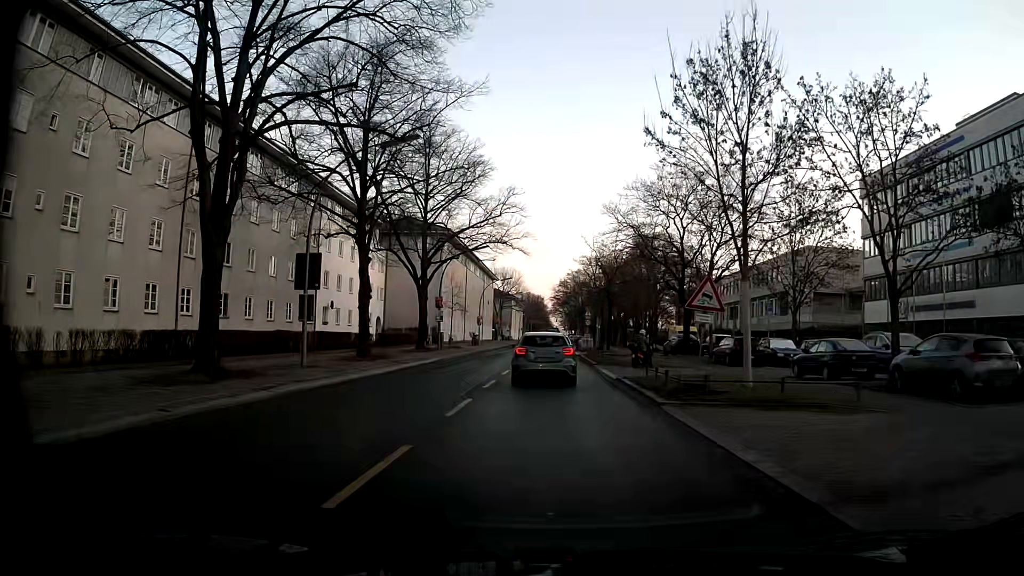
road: residential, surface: asphalt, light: Day
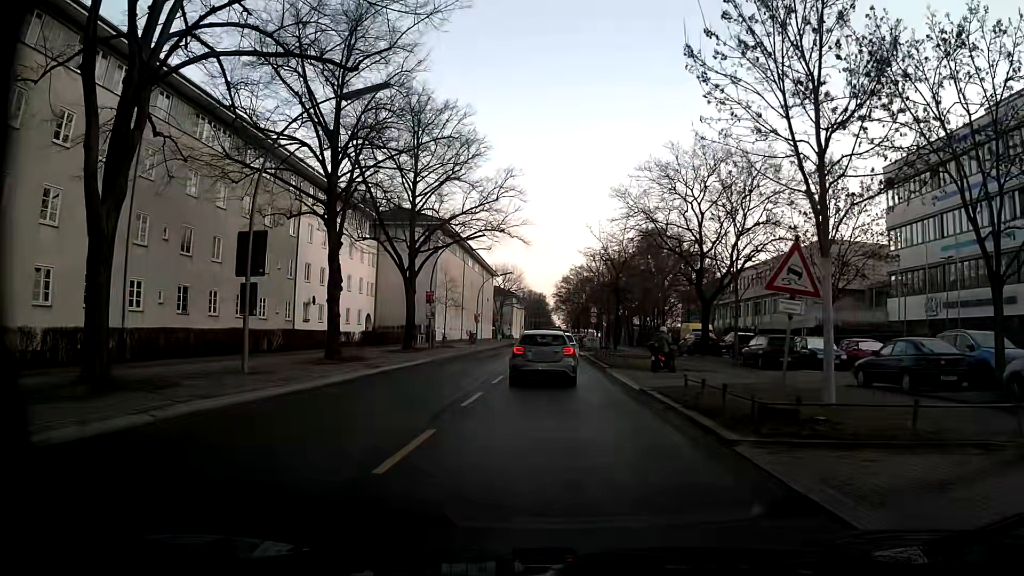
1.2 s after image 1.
(0.0, +4.9) m; 0°
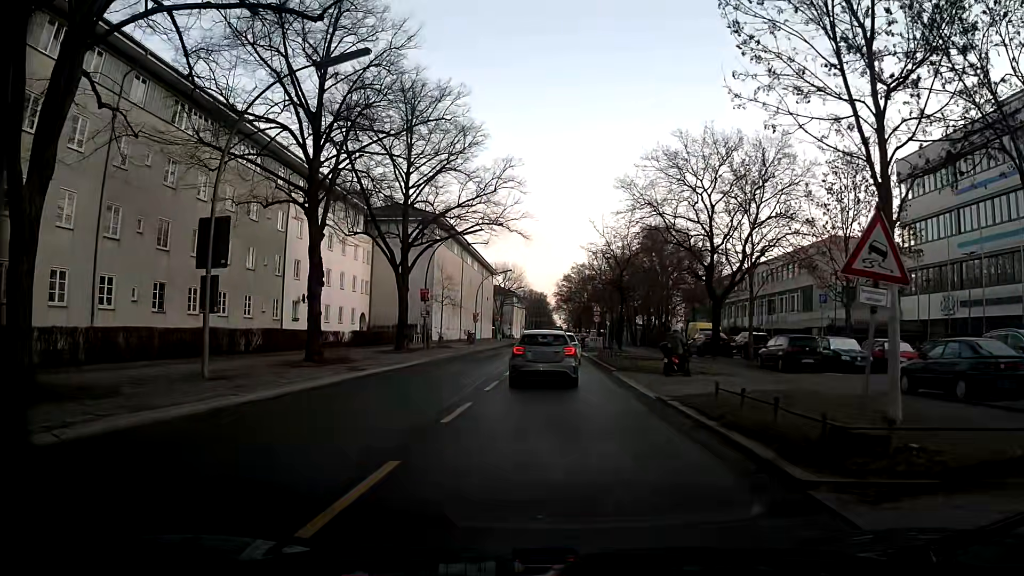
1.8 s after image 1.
(0.0, +2.4) m; 0°
(0, +10) (0, +20) (0, +30) (0, +40) (+1, +50) (+1, +60) (+1, +70) (+1, +80) (+1, +90) (+1, +100) m
